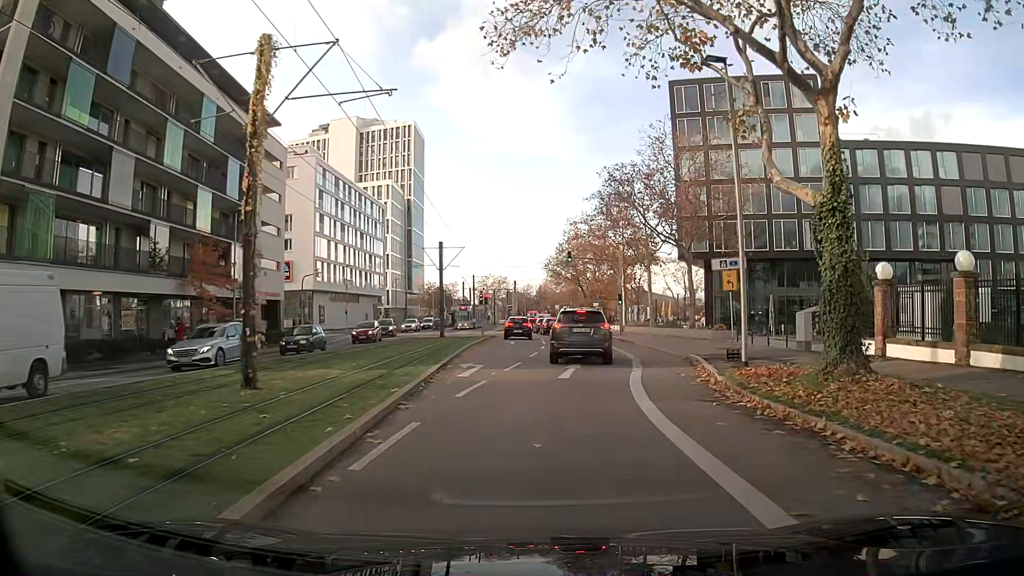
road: secondary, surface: asphalt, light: Day
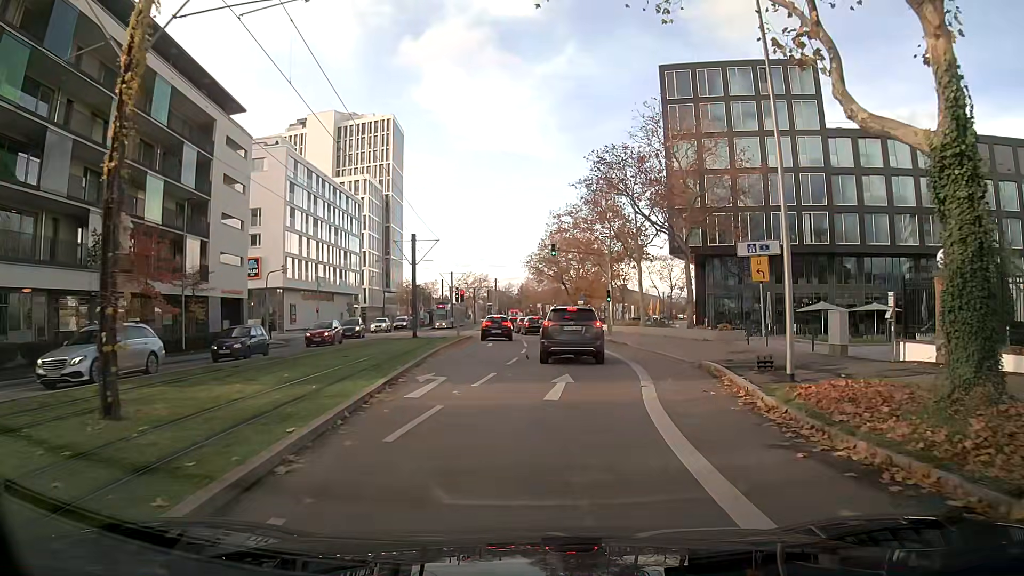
(+0.1, +4.3) m; +1°
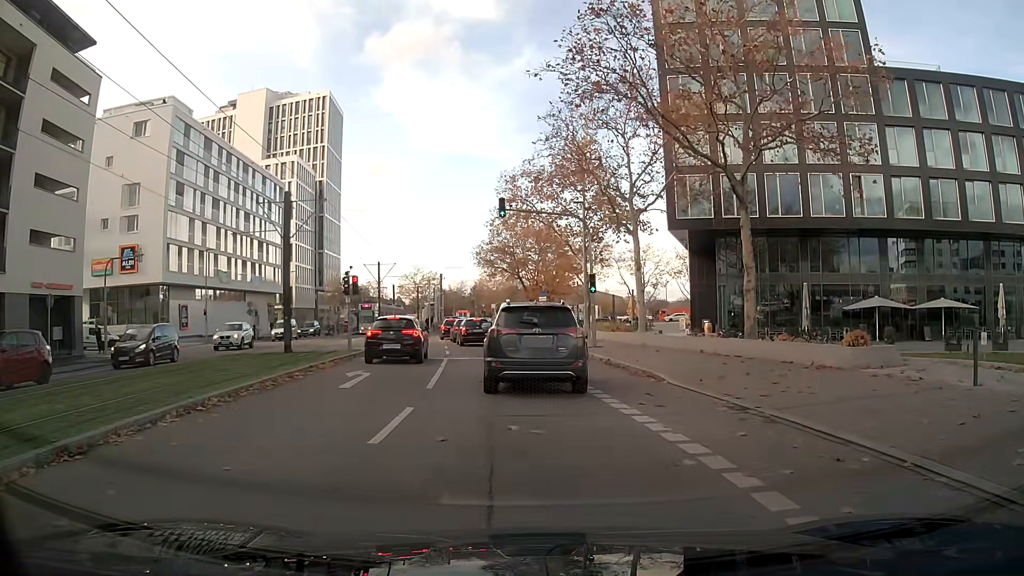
(+0.6, +17.7) m; +2°
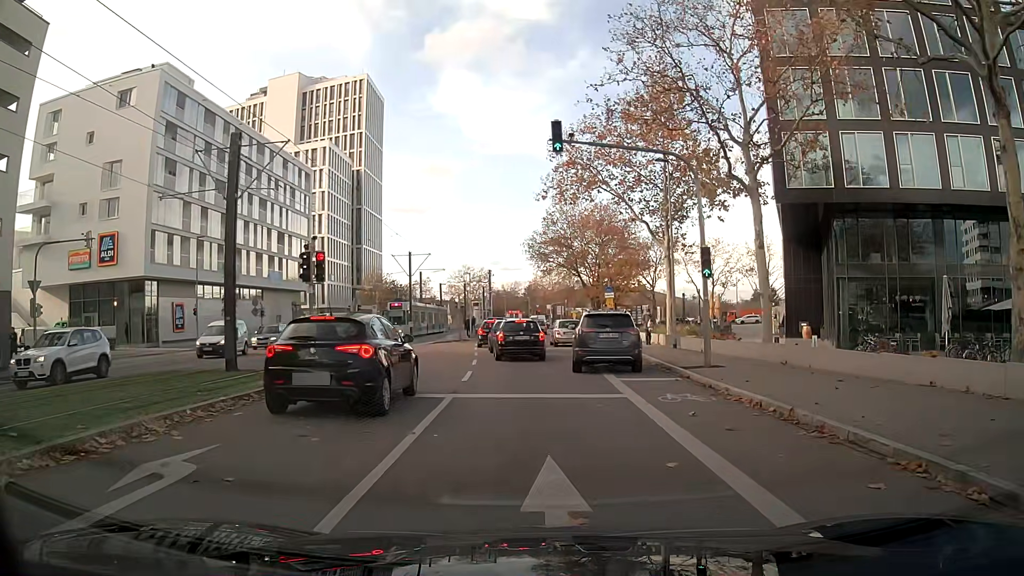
(-0.4, +11.3) m; -5°
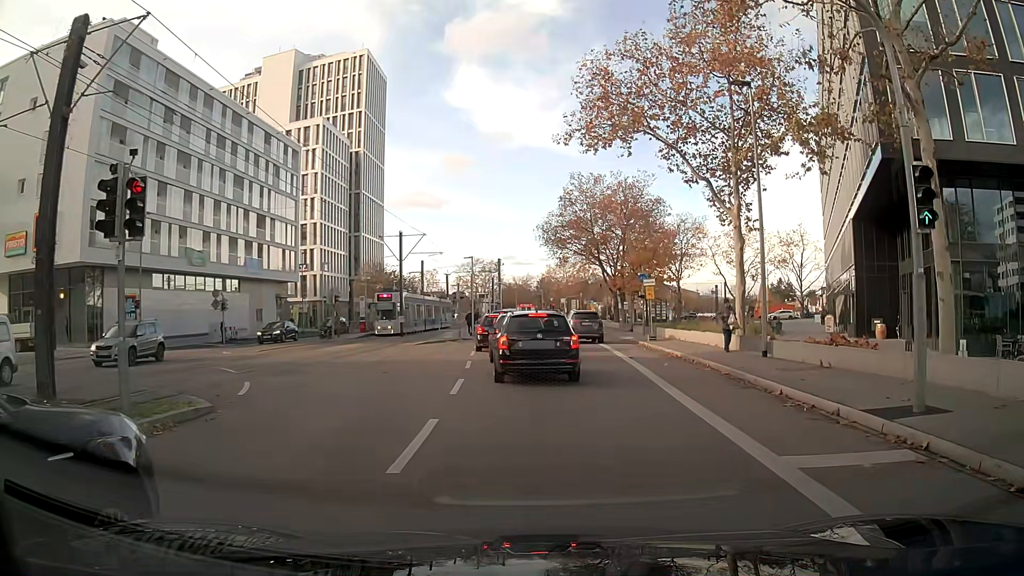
(-0.1, +9.4) m; -1°
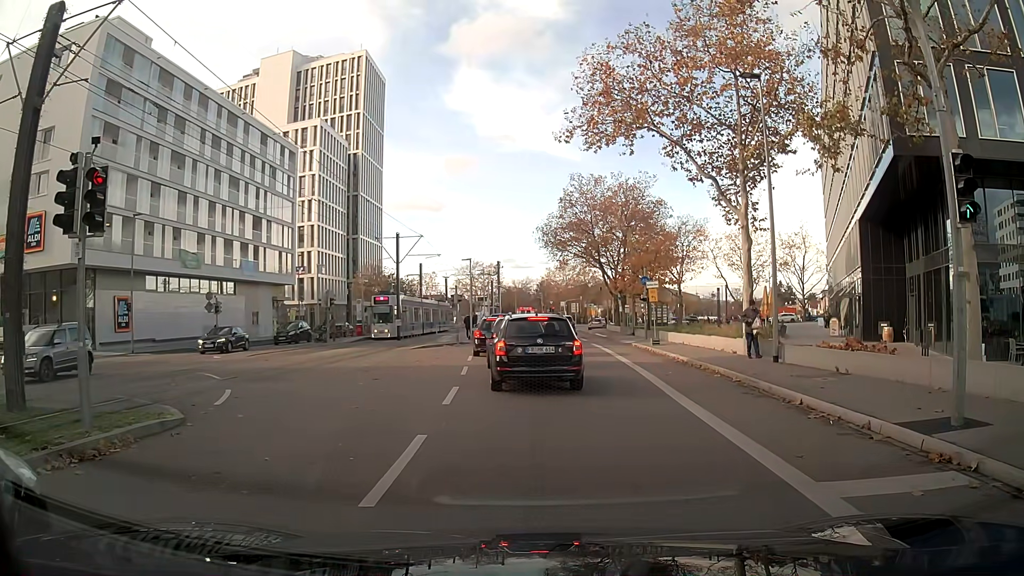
(0.0, +0.9) m; 0°
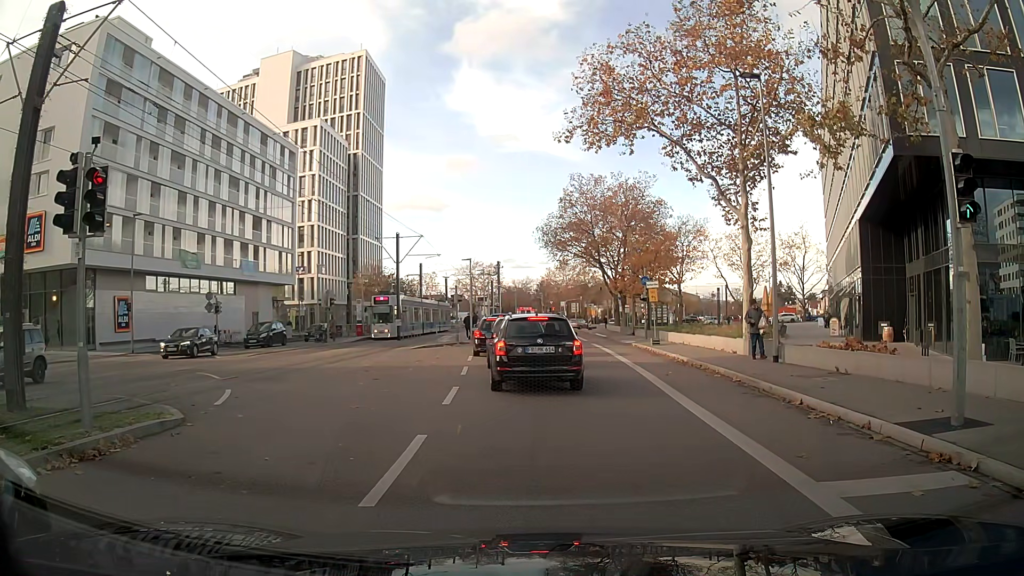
(0.0, 0.0) m; 0°
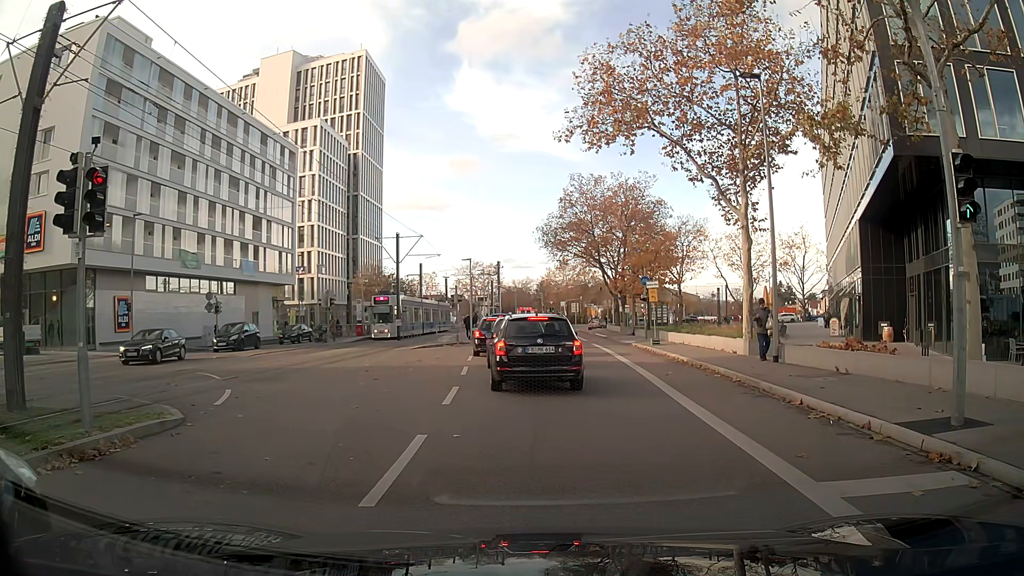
(0.0, 0.0) m; 0°
(0, +10) (0, +20) (0, +30) (0, +40) (0, +50) (-1, +60) (-1, +70) (0, +80) (0, +90) (+3, +100) m
